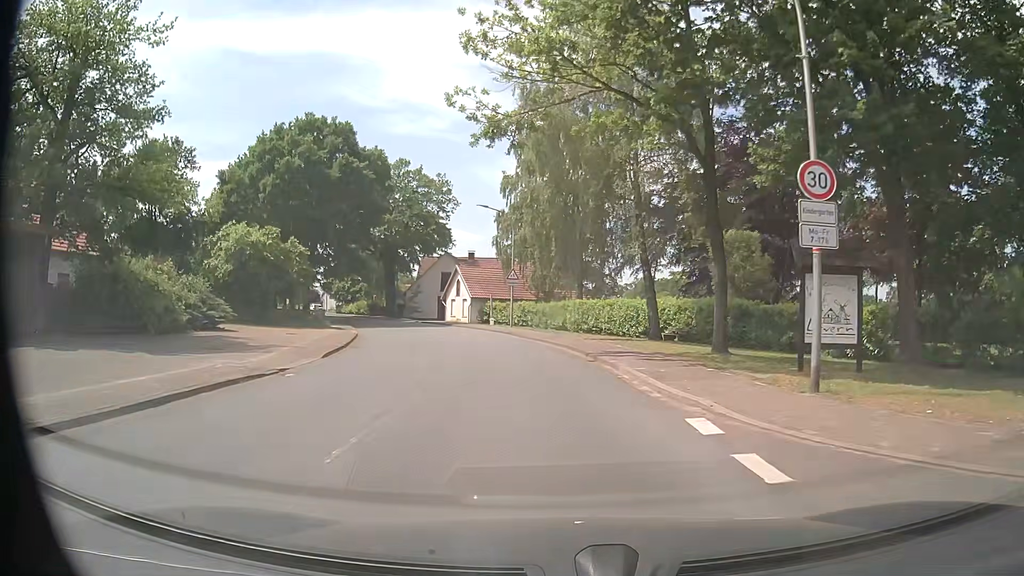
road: secondary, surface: asphalt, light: Day
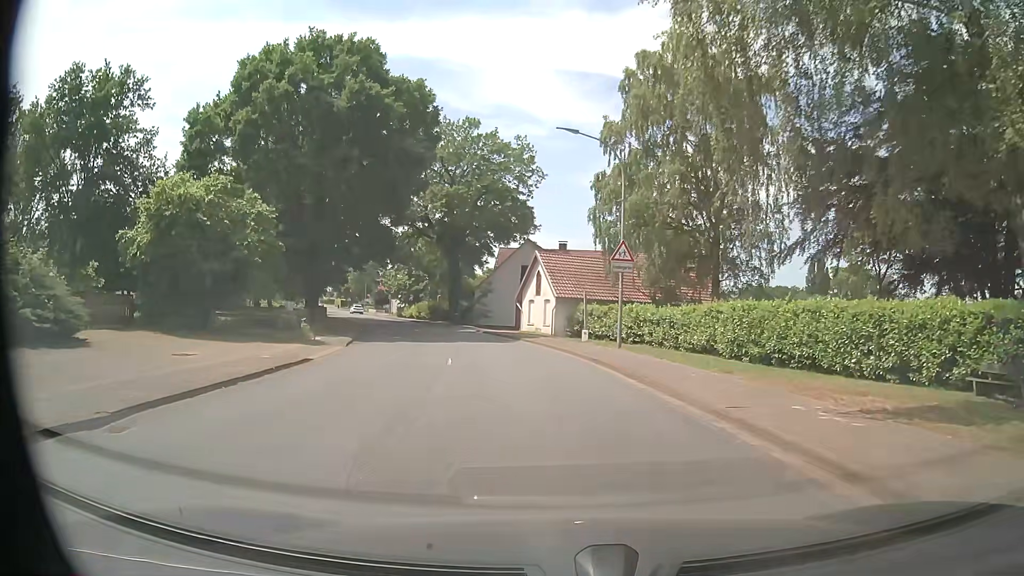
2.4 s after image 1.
(-1.3, +18.8) m; -8°
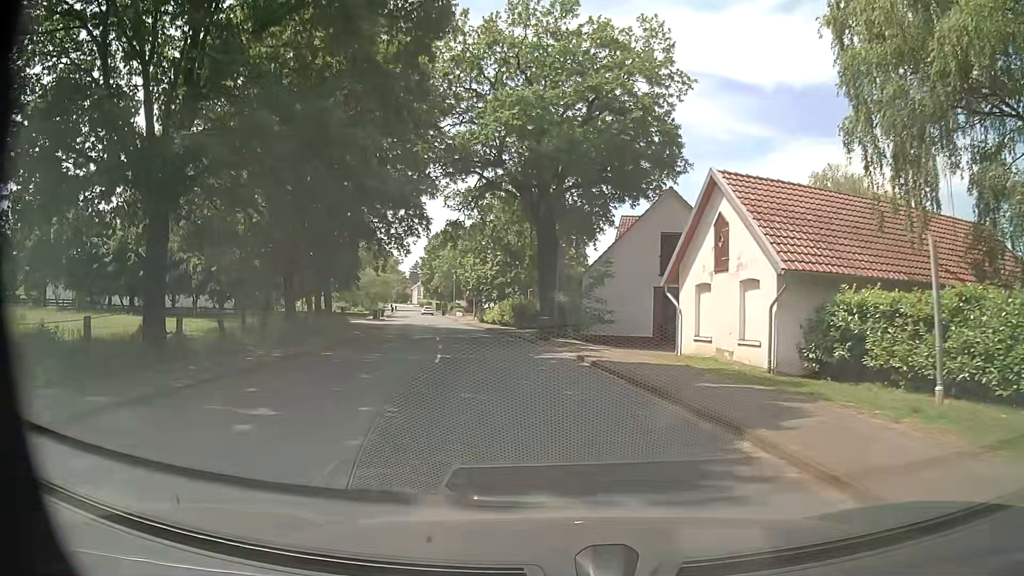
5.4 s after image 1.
(-2.2, +24.4) m; -10°
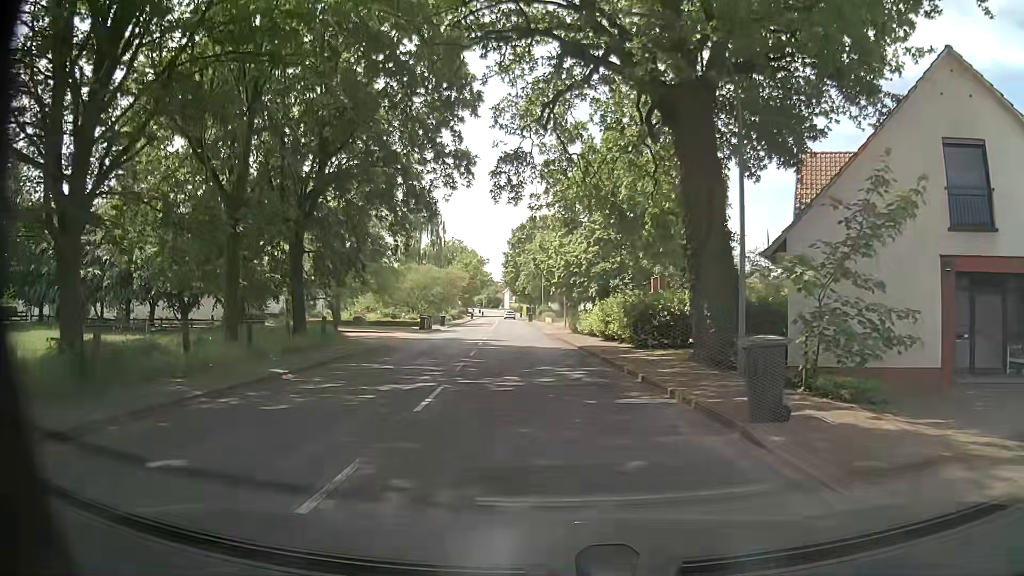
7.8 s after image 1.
(-1.5, +19.7) m; -8°
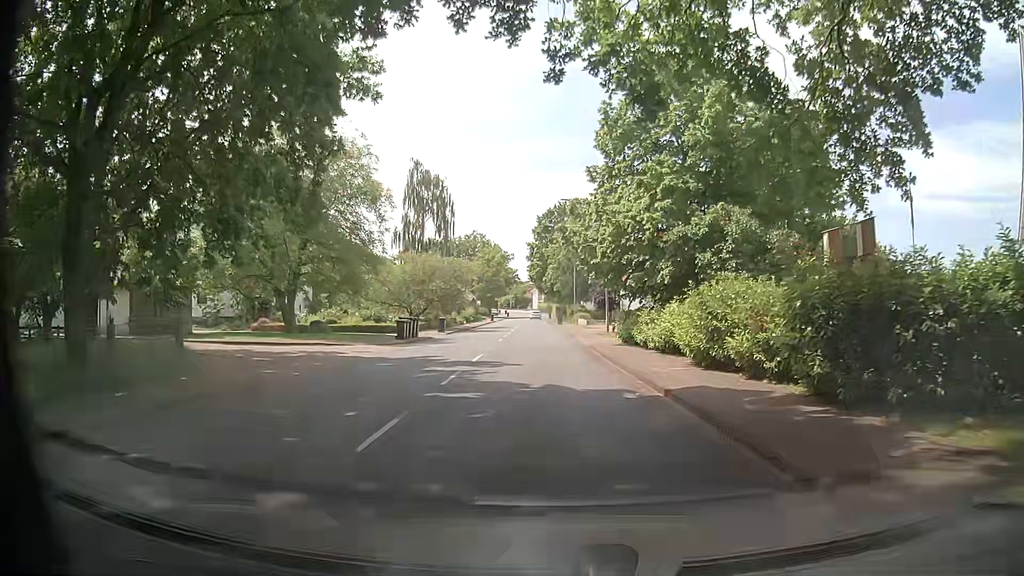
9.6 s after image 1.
(-0.6, +14.8) m; -1°
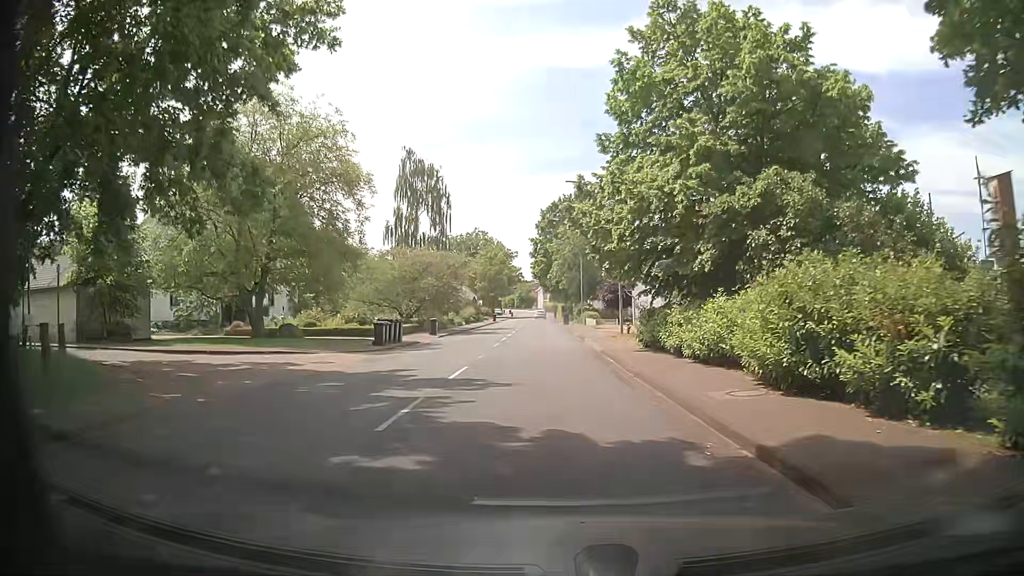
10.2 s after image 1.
(-0.3, +4.9) m; -2°
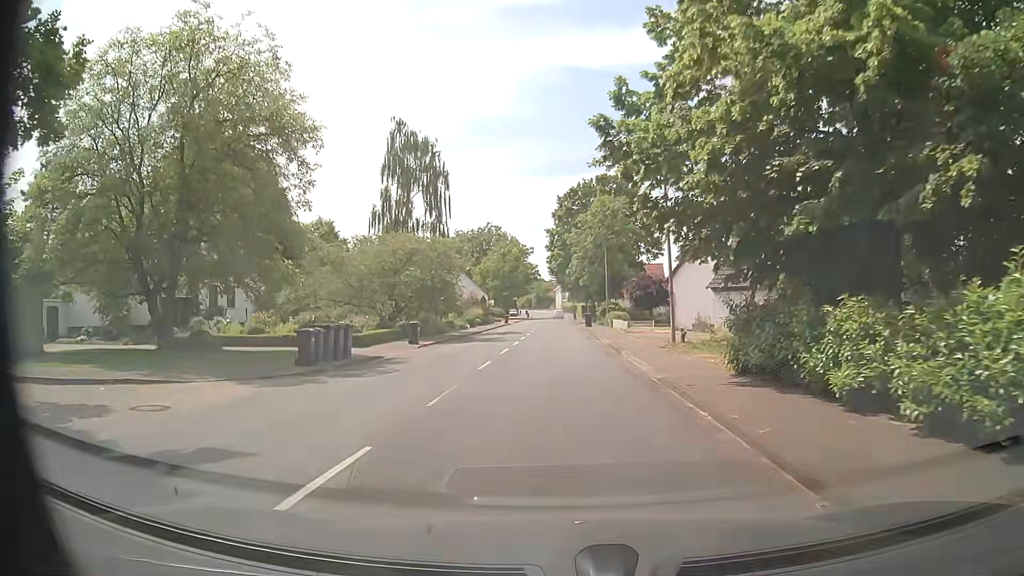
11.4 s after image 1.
(-0.2, +9.9) m; -2°
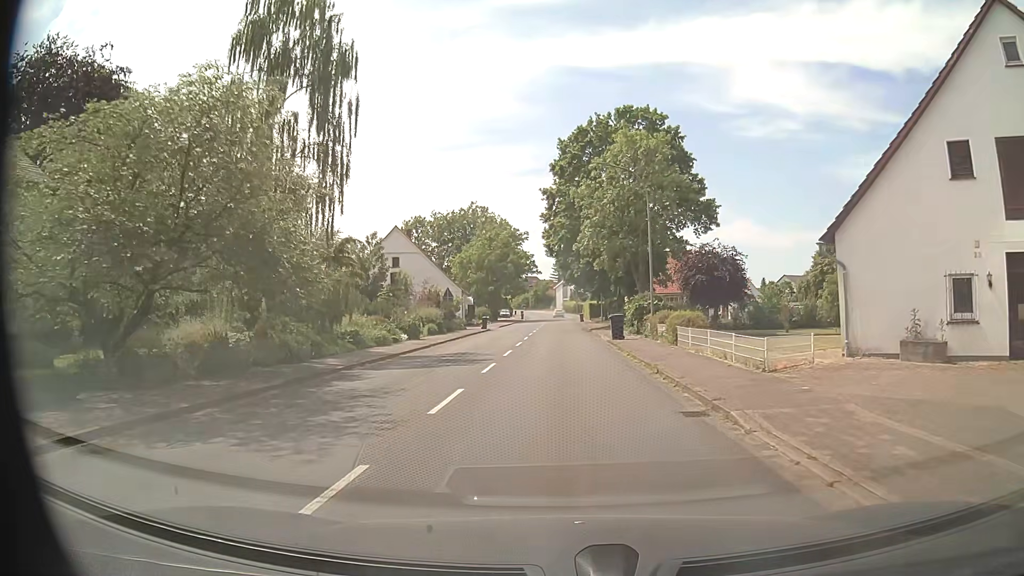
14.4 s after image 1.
(-0.2, +24.7) m; 0°
(0, +10) (0, +20) (0, +30) (0, +40) (0, +50) (0, +60) (0, +70) (0, +80) (0, +90) (0, +100) m
